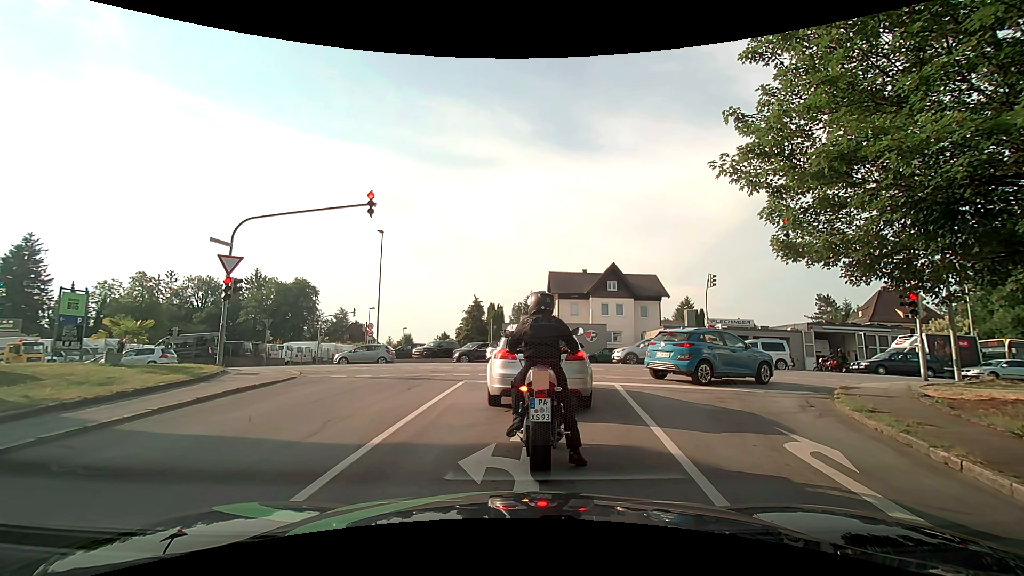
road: residential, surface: asphalt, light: Day
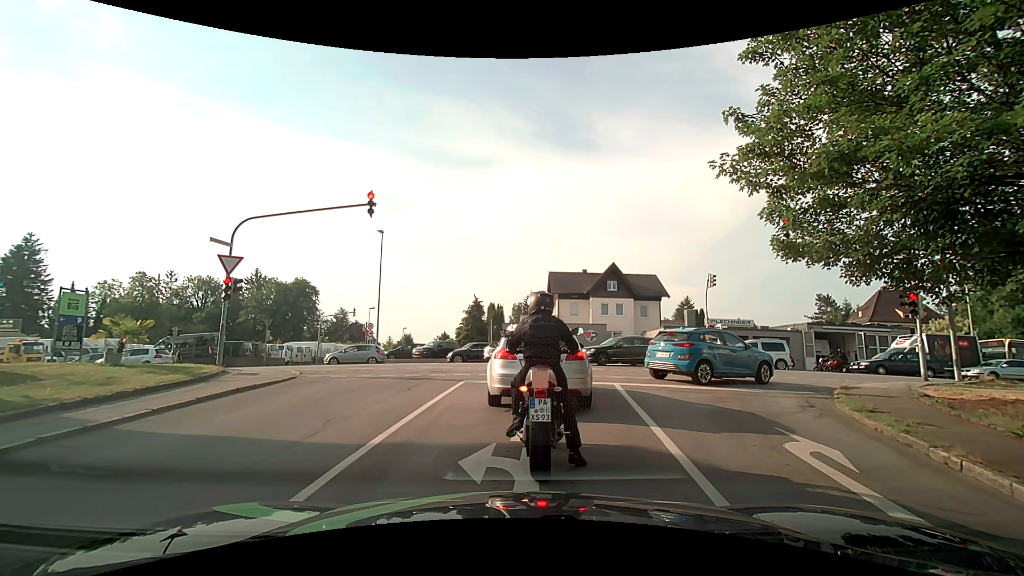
(0.0, 0.0) m; 0°
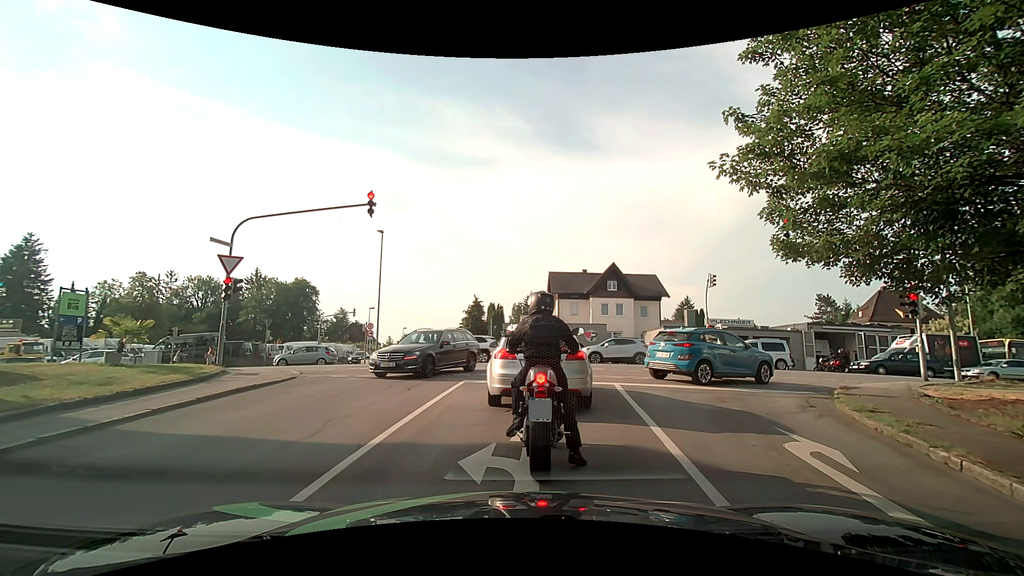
(0.0, 0.0) m; 0°
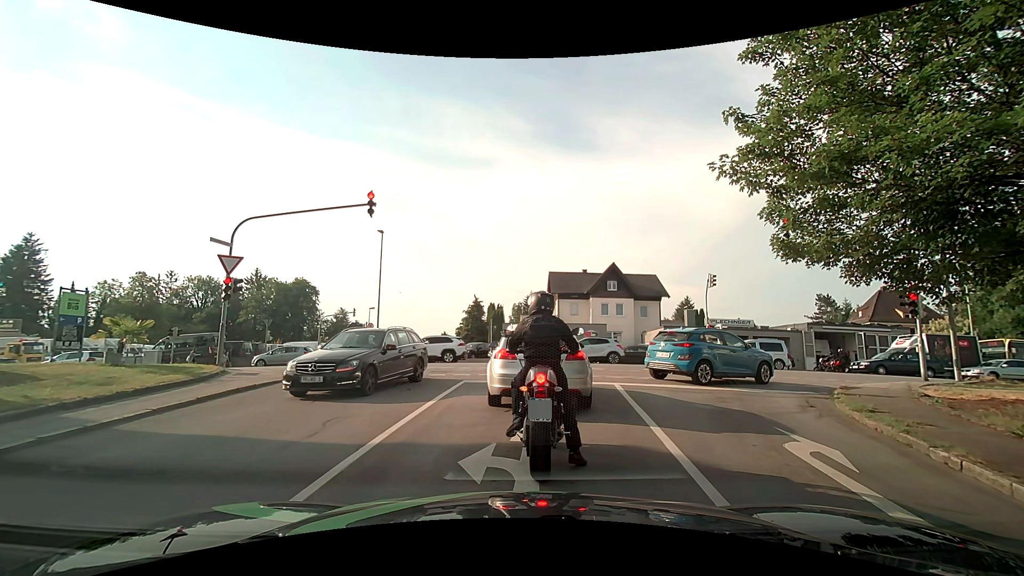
(0.0, 0.0) m; 0°
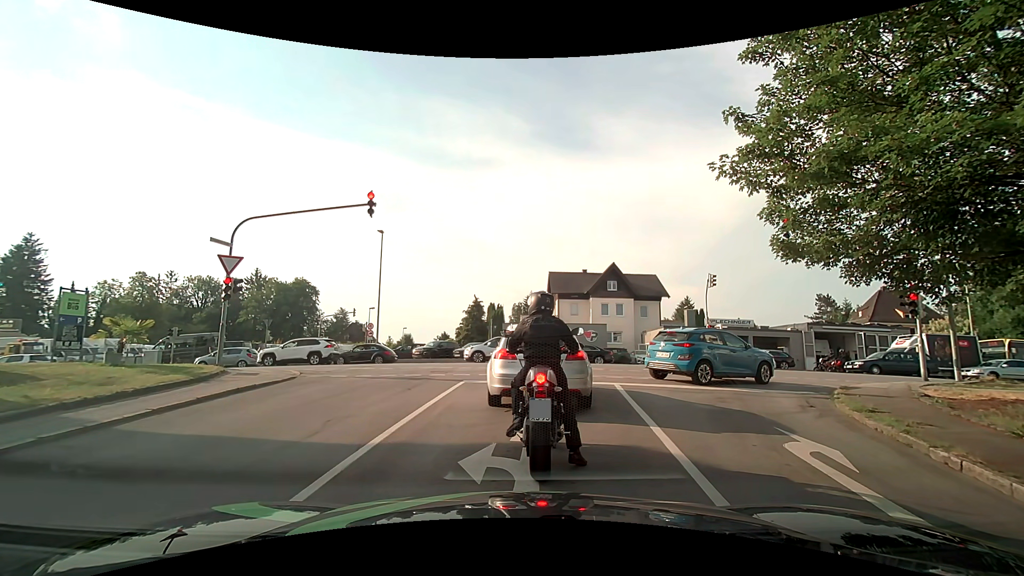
(0.0, 0.0) m; 0°
(0, +10) (+1, +20) (-2, +29) (-11, +33) (-21, +34) (-31, +35) (-41, +35) (-51, +36) (-61, +36) (-71, +36) m
